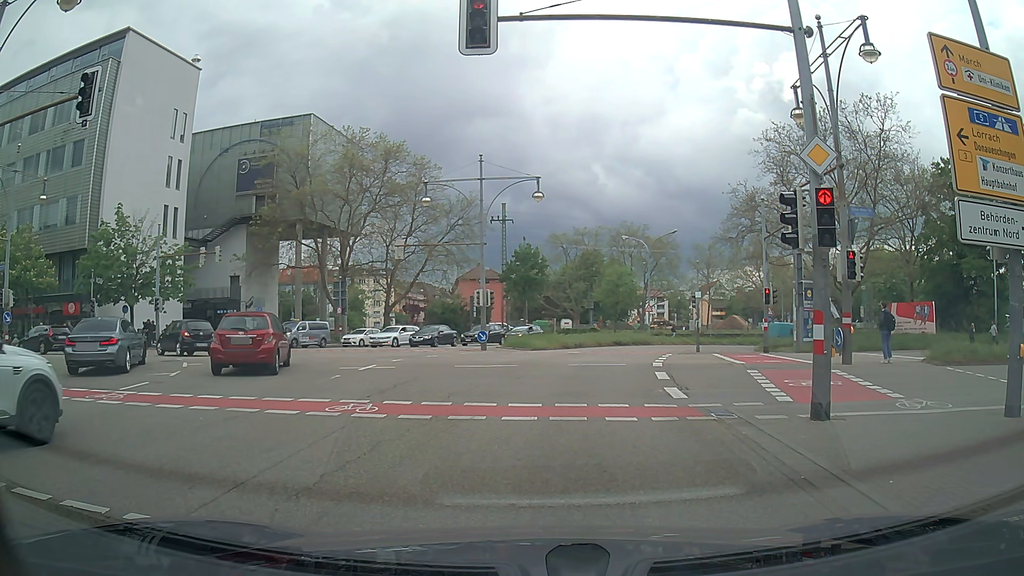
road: primary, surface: asphalt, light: Day
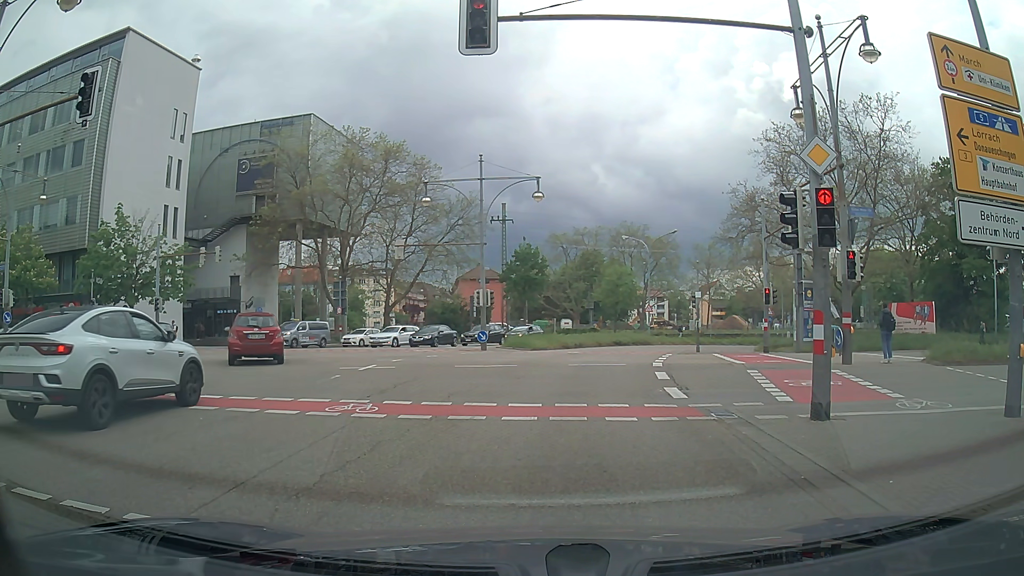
(0.0, 0.0) m; 0°
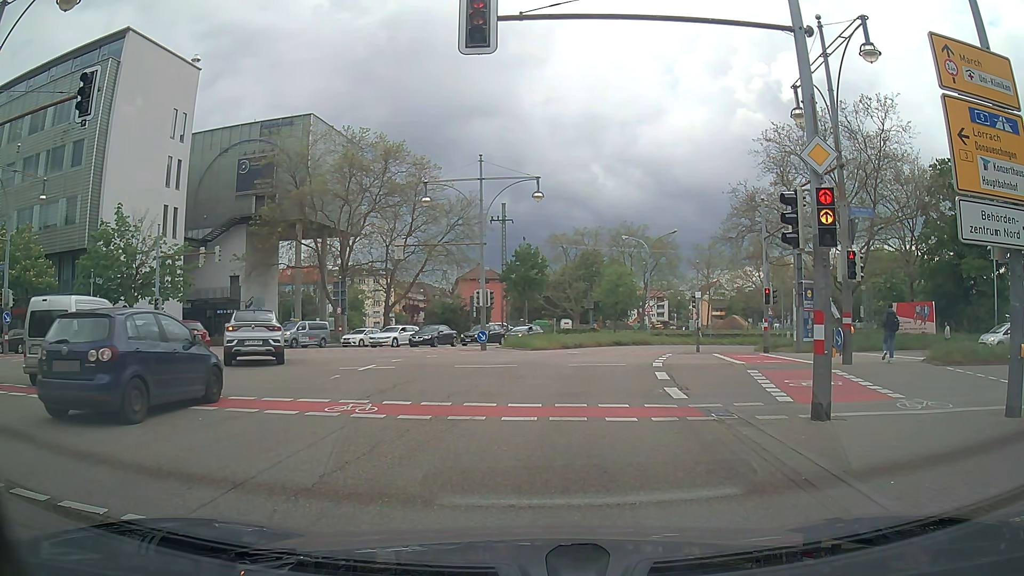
(0.0, 0.0) m; 0°
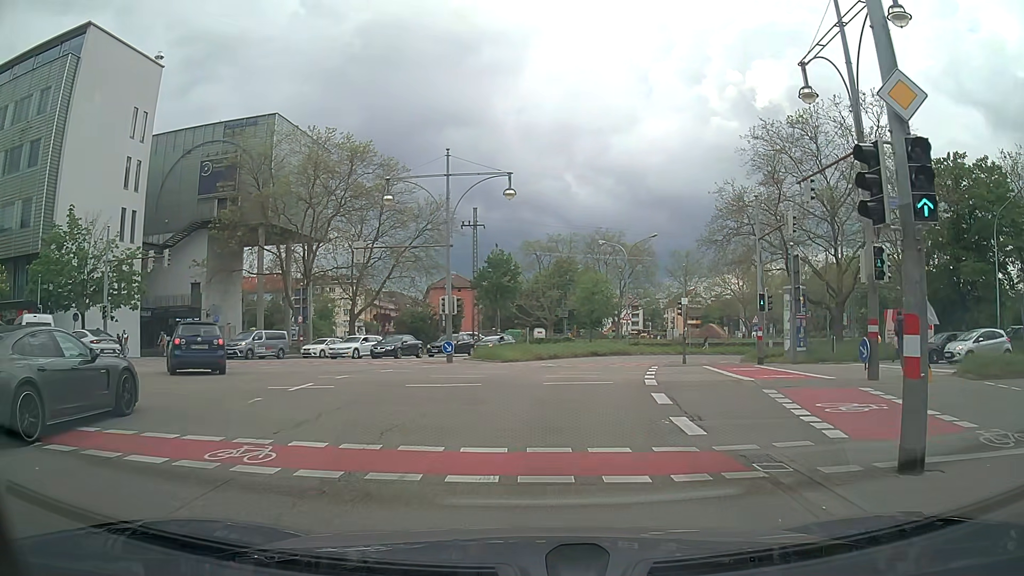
(+0.1, +3.7) m; +4°
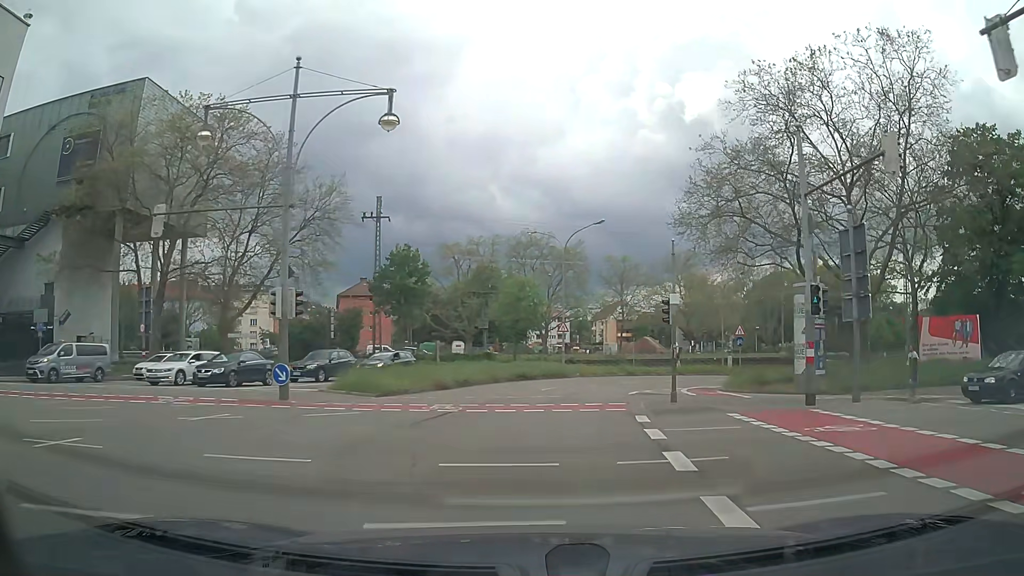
(+0.9, +14.3) m; +6°
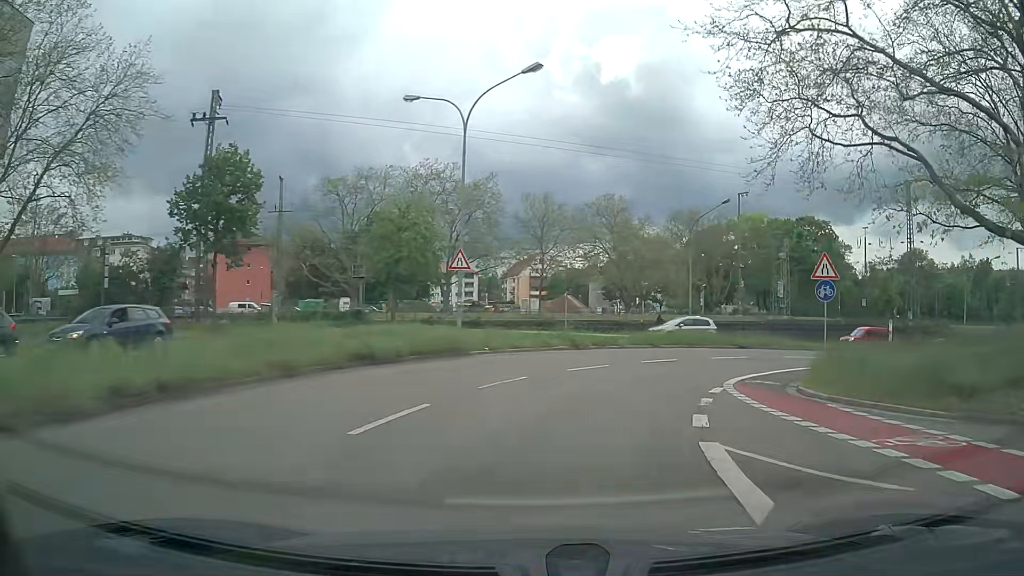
(+1.4, +20.6) m; +8°
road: secondary
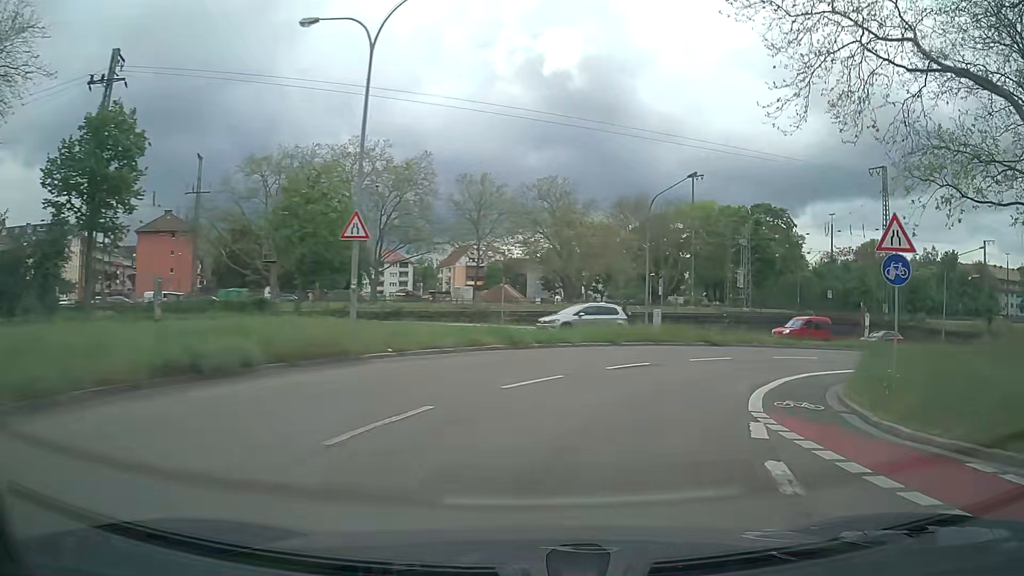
(+0.3, +6.8) m; +5°
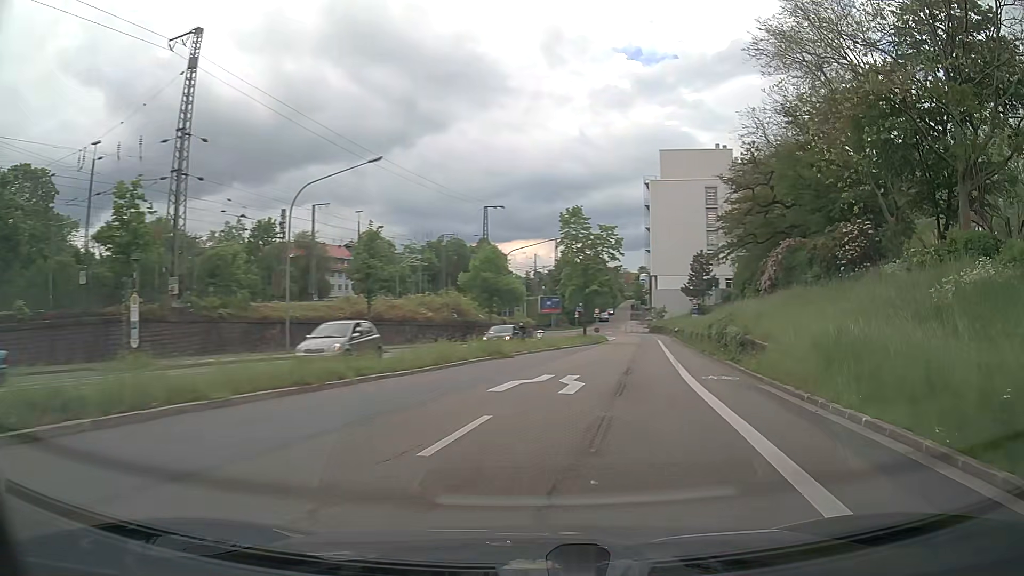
(+14.9, +27.8) m; +62°
